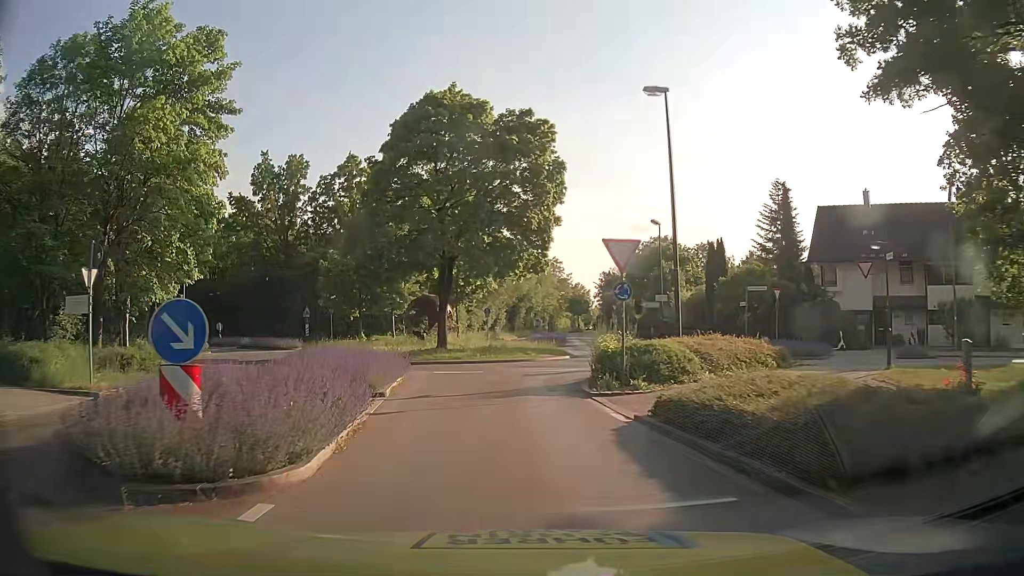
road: tertiary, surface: asphalt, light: Day
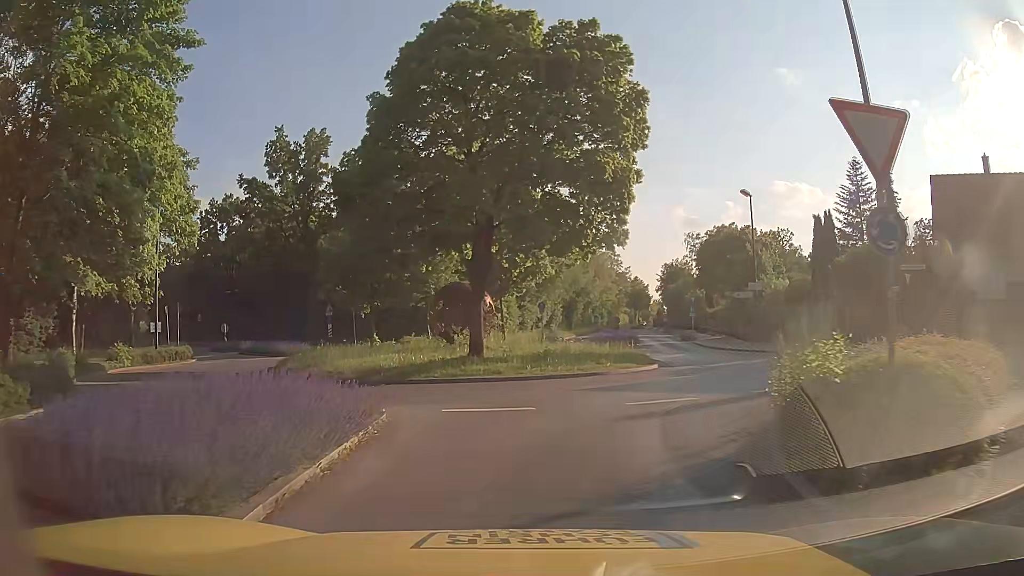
(-0.2, +8.9) m; -4°
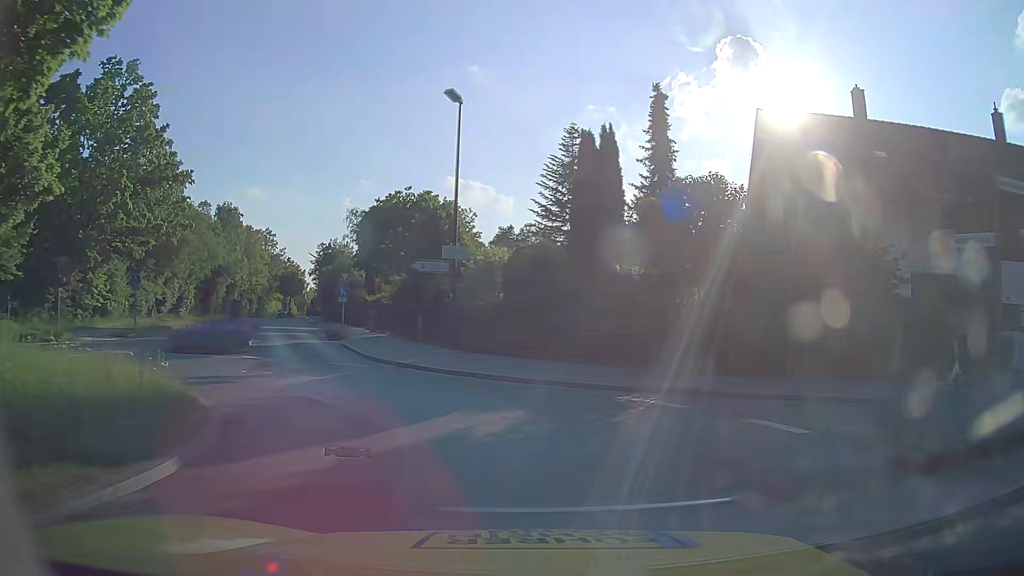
(+3.5, +15.7) m; +30°
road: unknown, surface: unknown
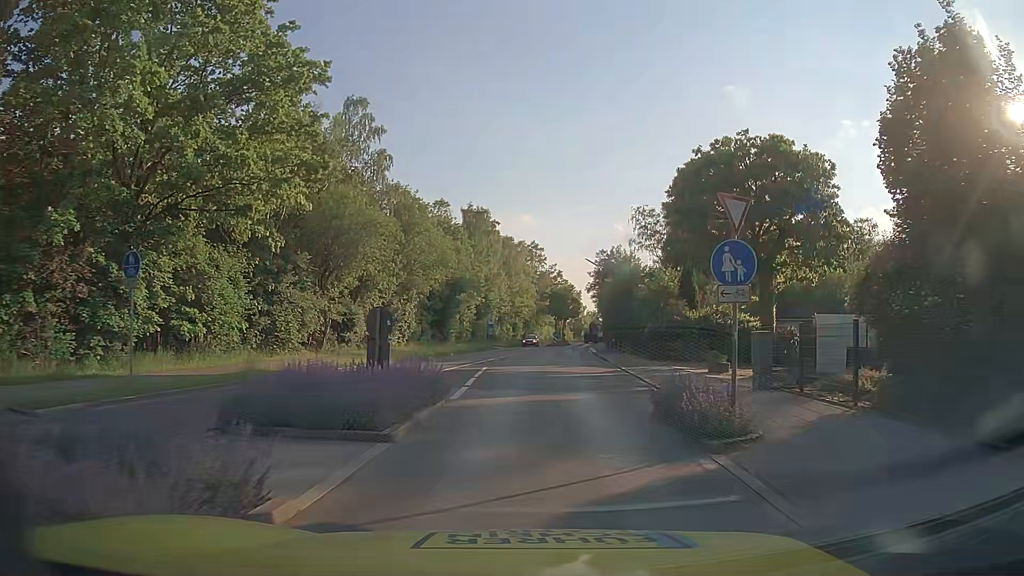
(-6.8, +21.9) m; -23°
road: tertiary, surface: asphalt
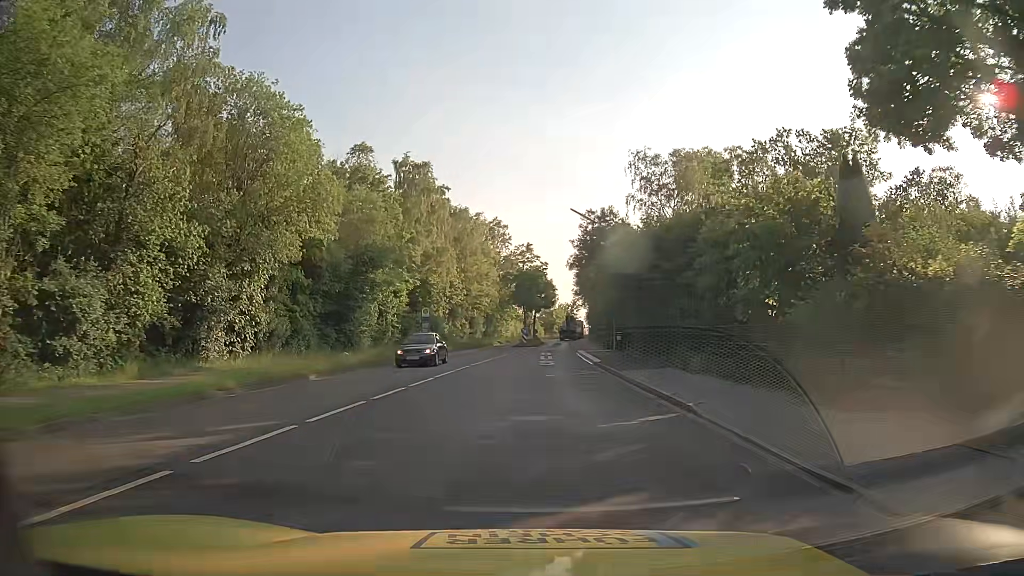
(+0.8, +24.1) m; +3°
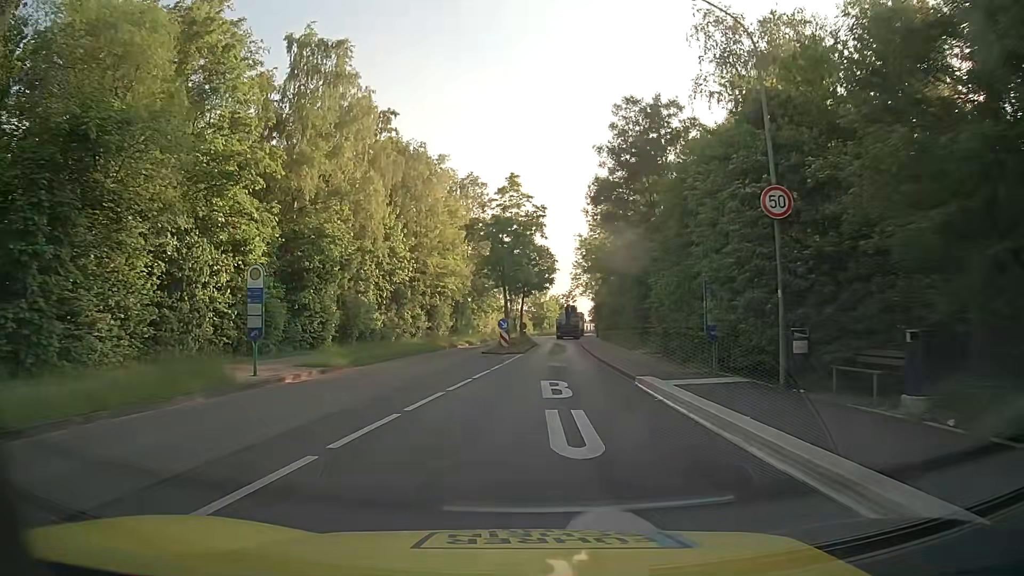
(+0.1, +27.4) m; +1°
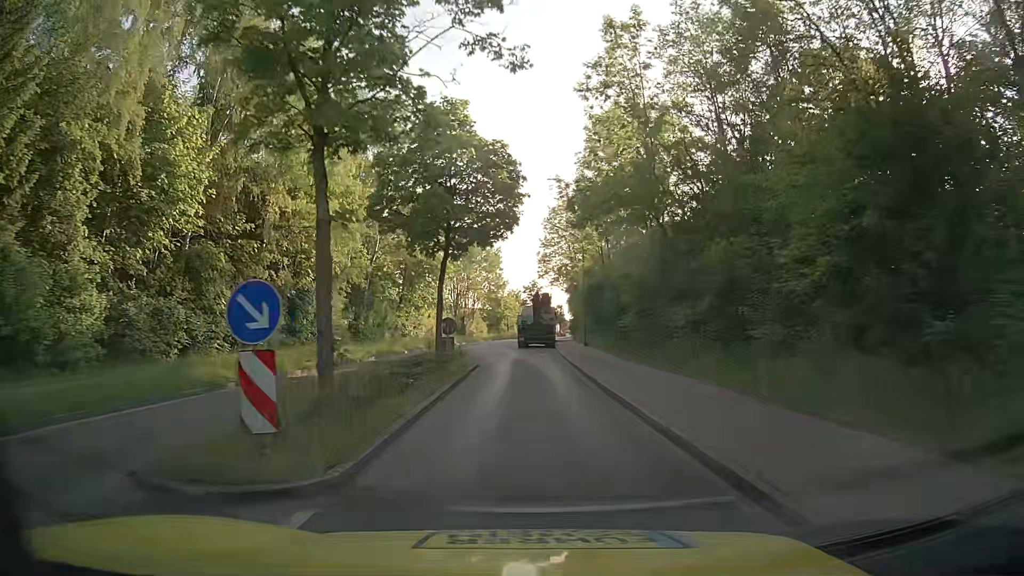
(+1.0, +27.8) m; +3°
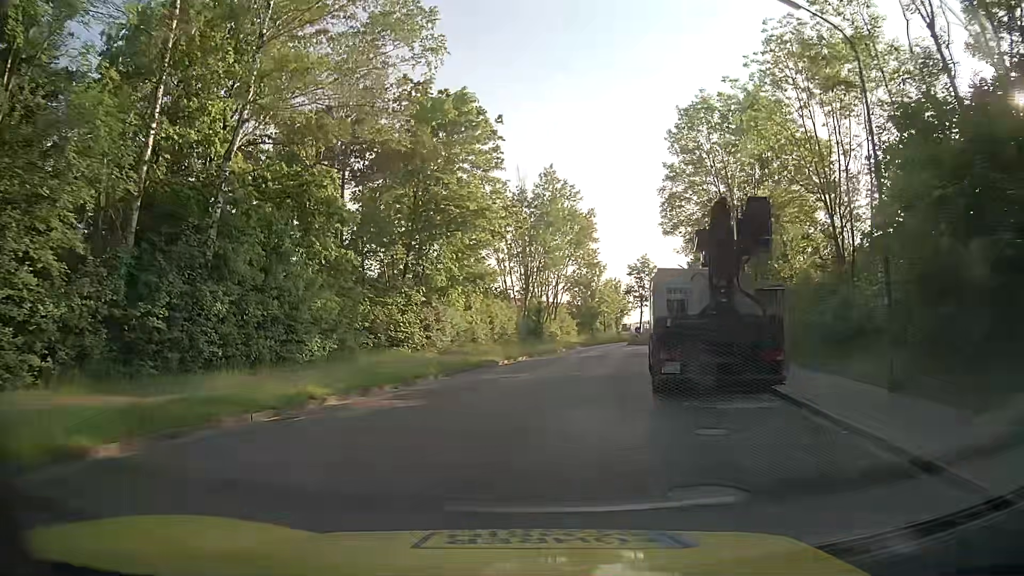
(-0.8, +32.4) m; -7°
(0, +10) (+1, +20) (+3, +30) (+5, +40) (+8, +49) (+11, +59) (+13, +68) (+16, +78) (+18, +88) (+20, +98) m
